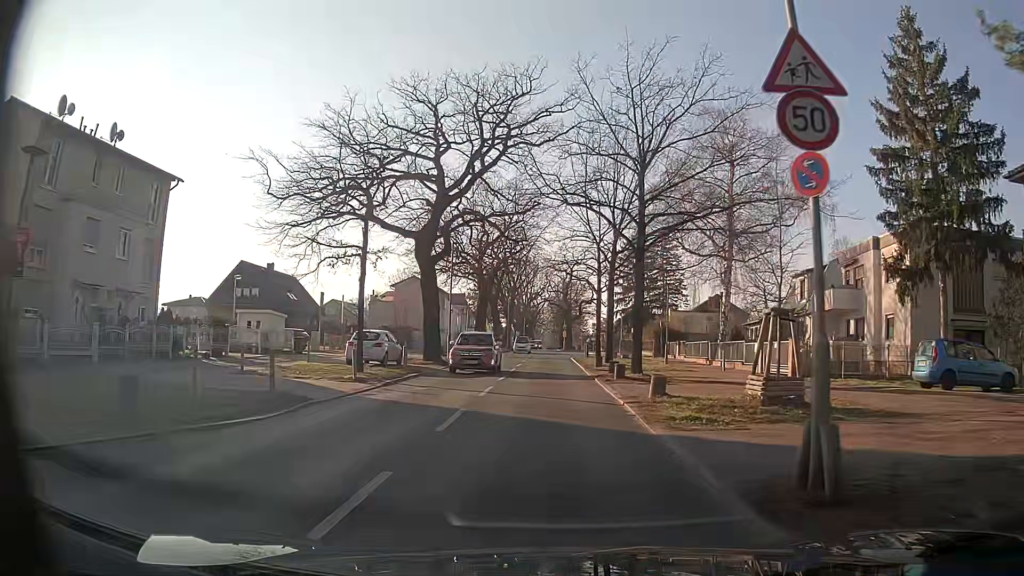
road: secondary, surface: asphalt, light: Day
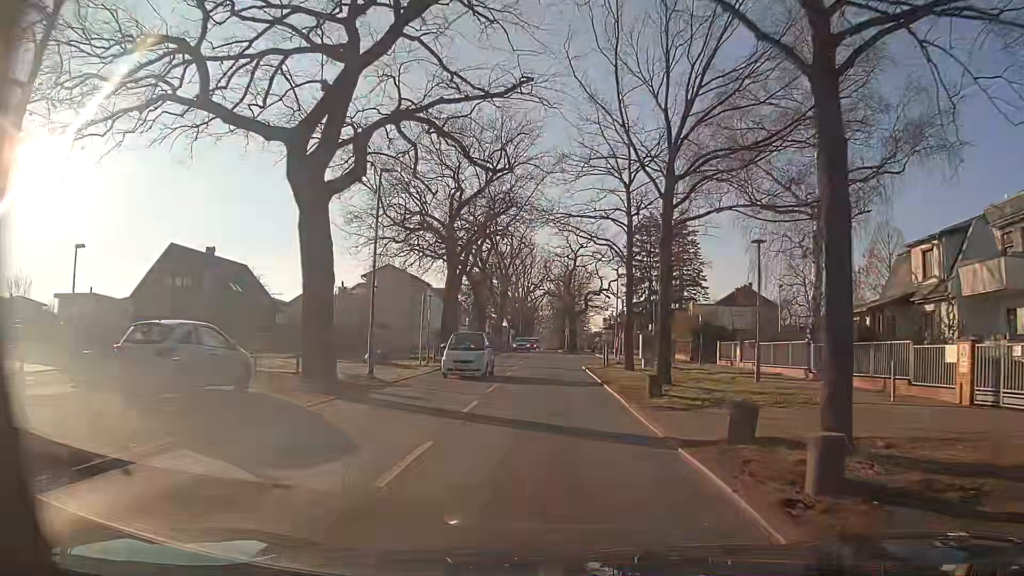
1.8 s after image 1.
(+0.1, +16.4) m; 0°
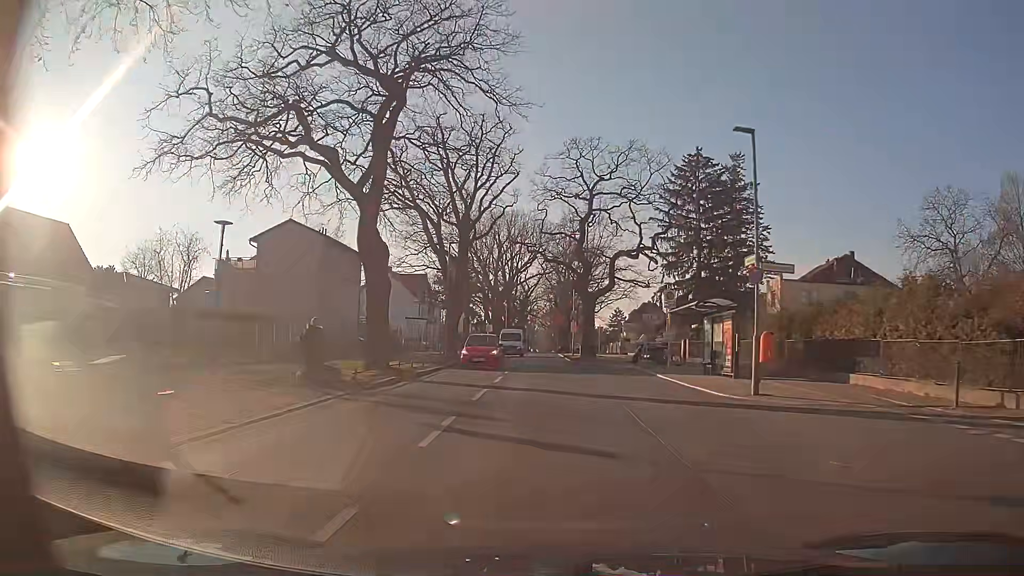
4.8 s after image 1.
(+0.1, +34.0) m; +1°
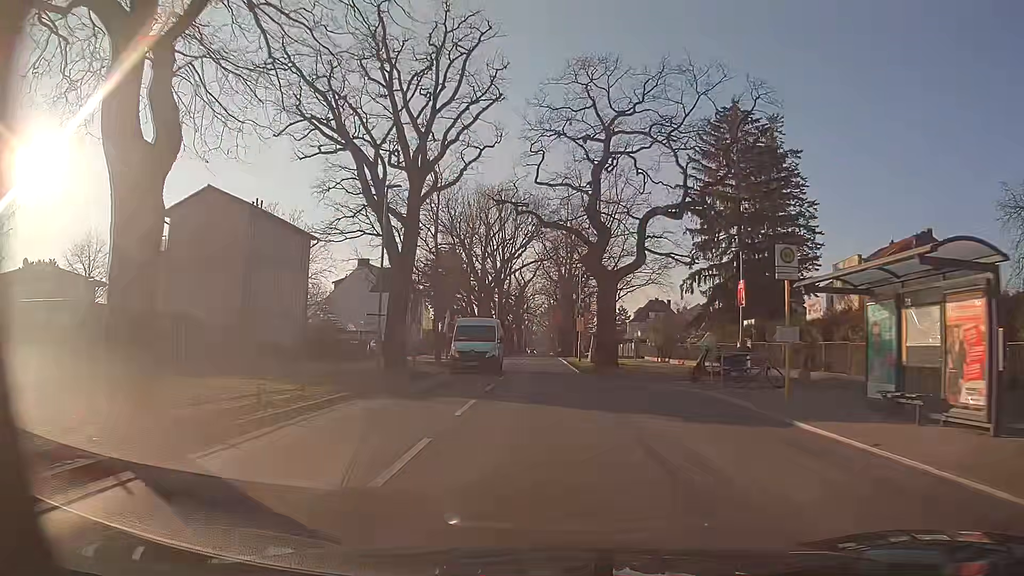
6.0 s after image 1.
(-0.1, +14.3) m; -1°
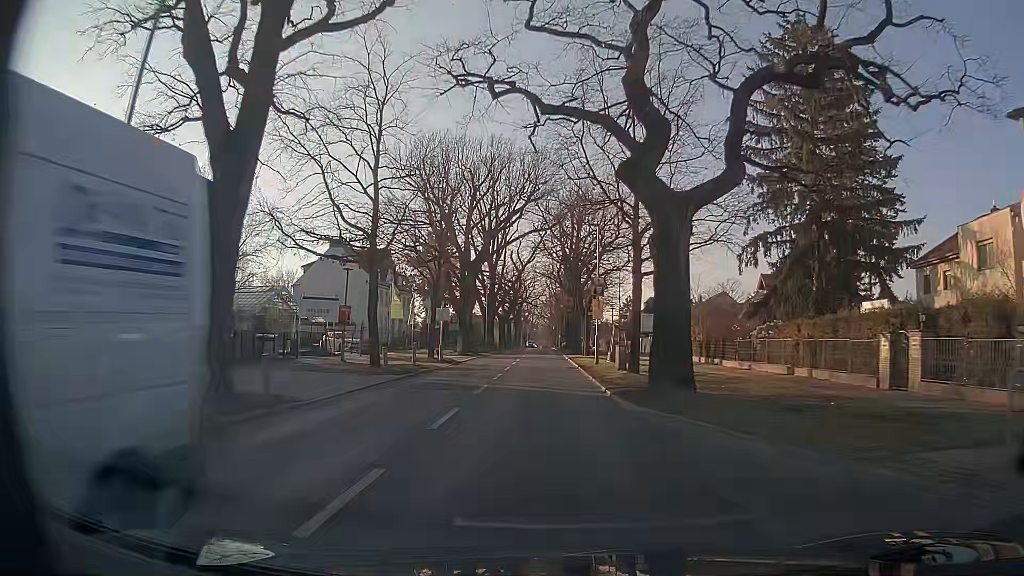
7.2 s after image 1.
(+0.1, +14.7) m; 0°
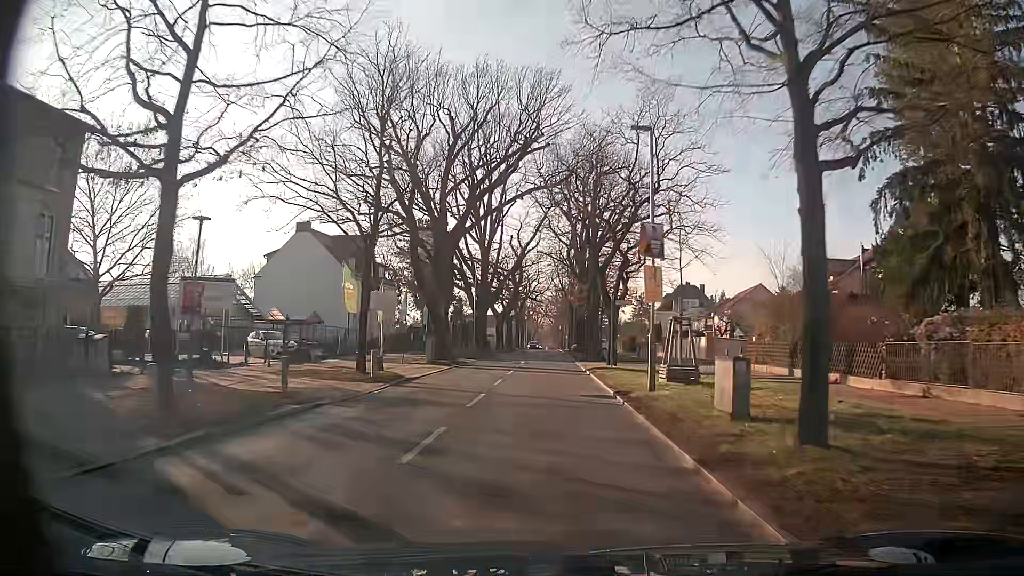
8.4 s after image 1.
(0.0, +14.6) m; -1°
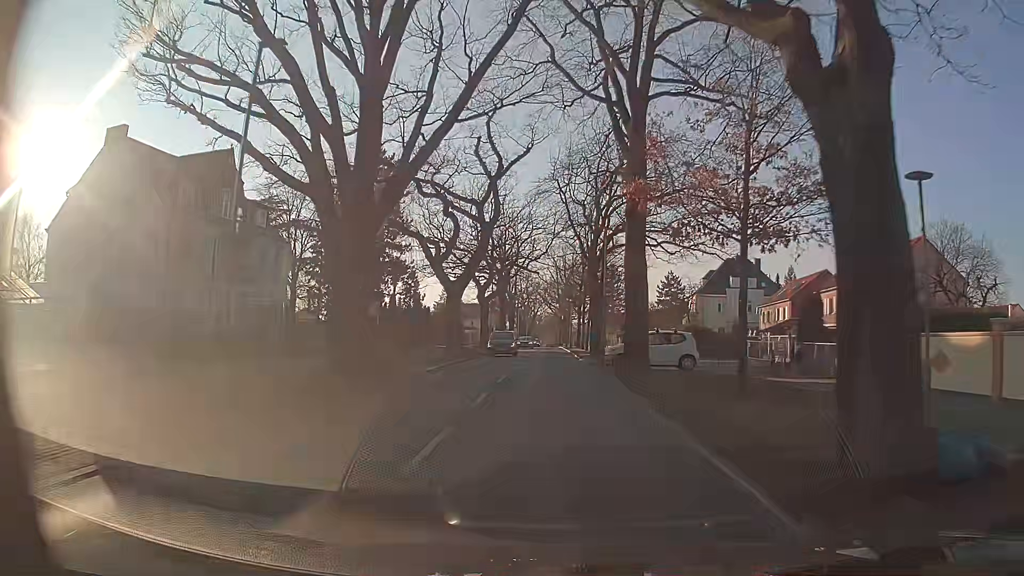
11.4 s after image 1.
(+0.4, +37.4) m; +1°
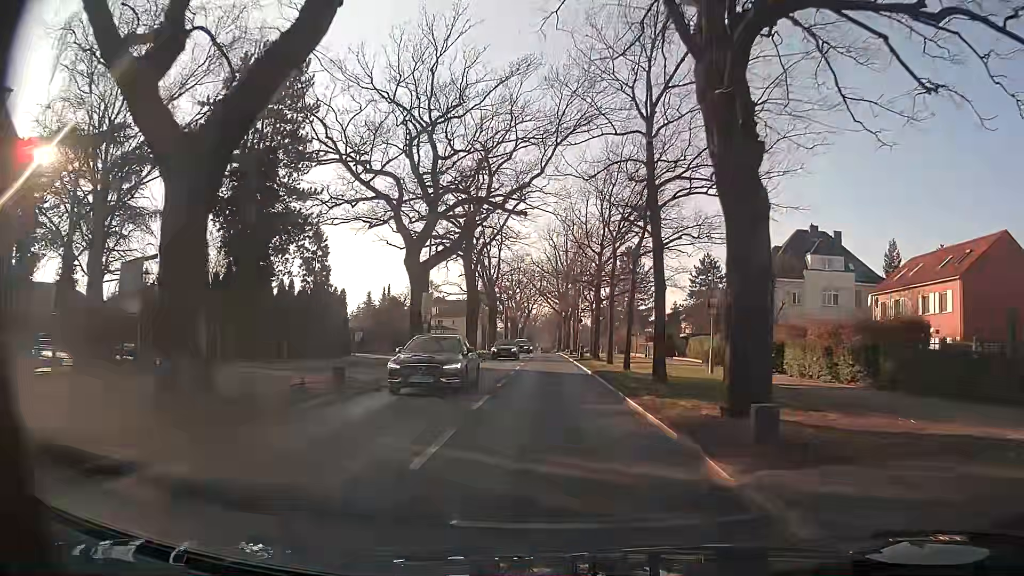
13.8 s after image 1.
(-0.1, +30.1) m; 0°
(0, +10) (0, +20) (0, +30) (0, +40) (0, +50) (0, +60) (0, +70) (0, +80) (0, +90) (0, +100) m
